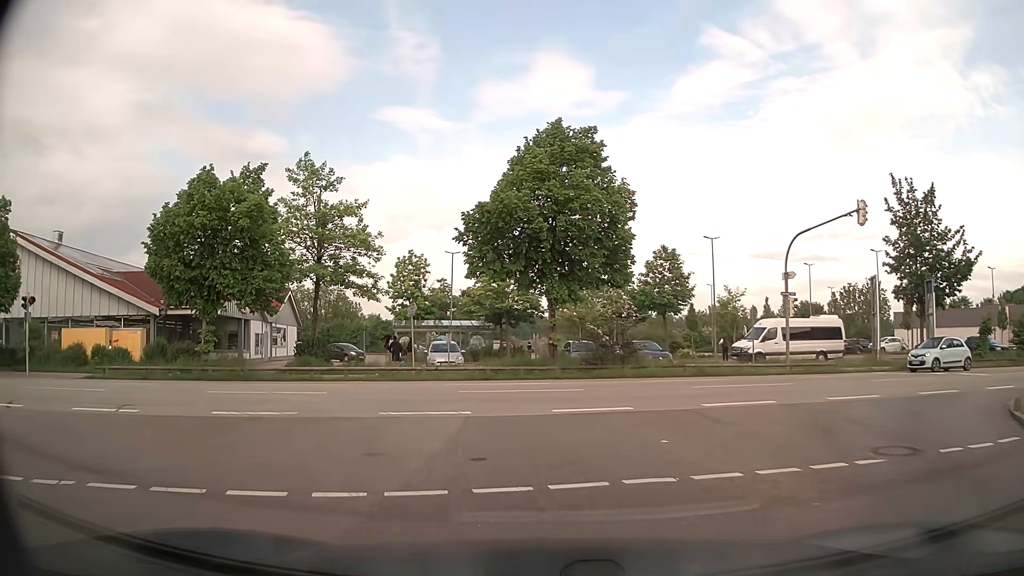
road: residential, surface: asphalt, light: Day
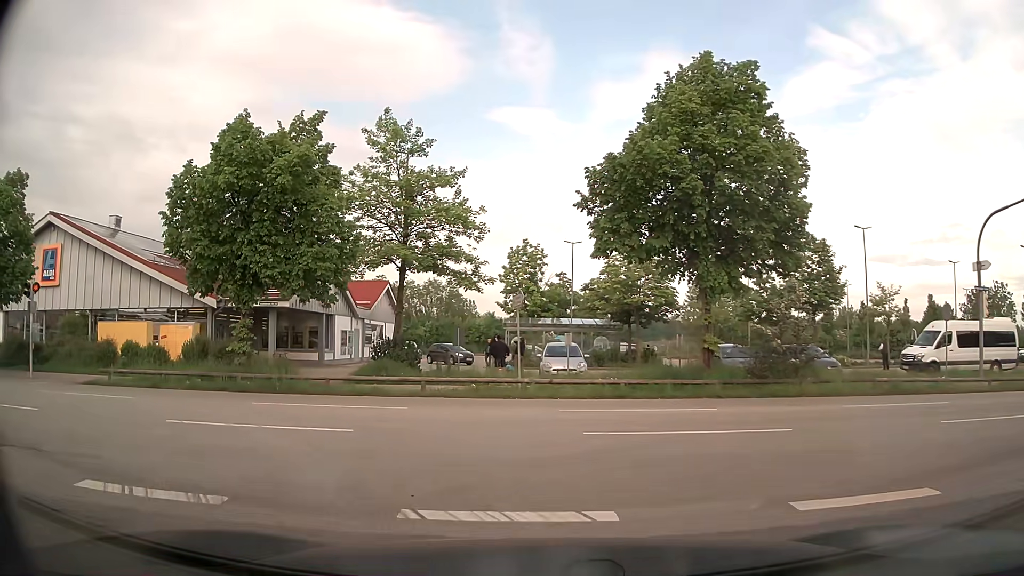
(-0.5, +6.8) m; -9°
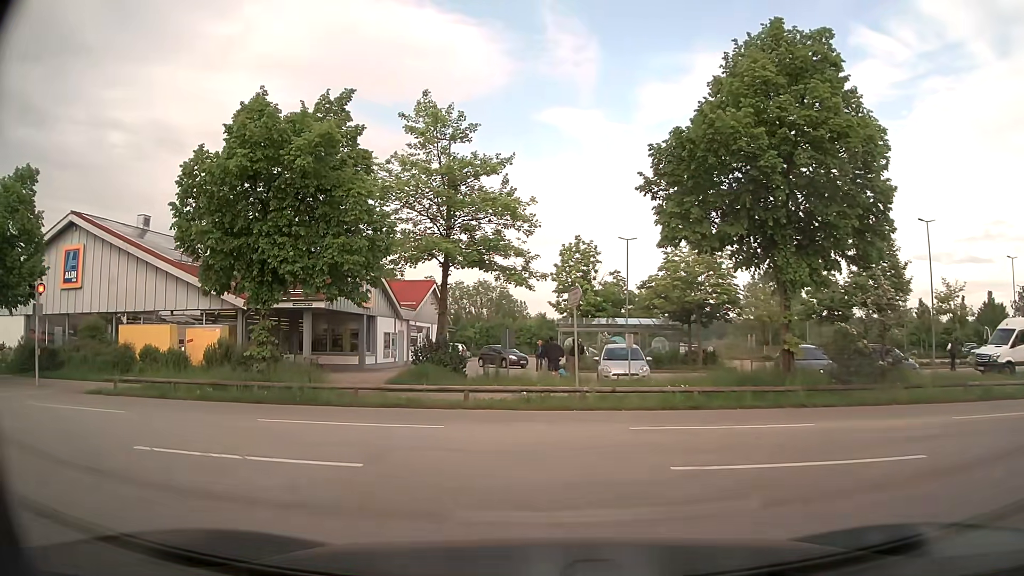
(-0.1, +2.3) m; -4°
(-2, +10) (-11, +14) (-21, +14) (-31, +15) (-41, +15) (-51, +15) (-61, +15) (-71, +15) (-81, +15) (-91, +15) m
